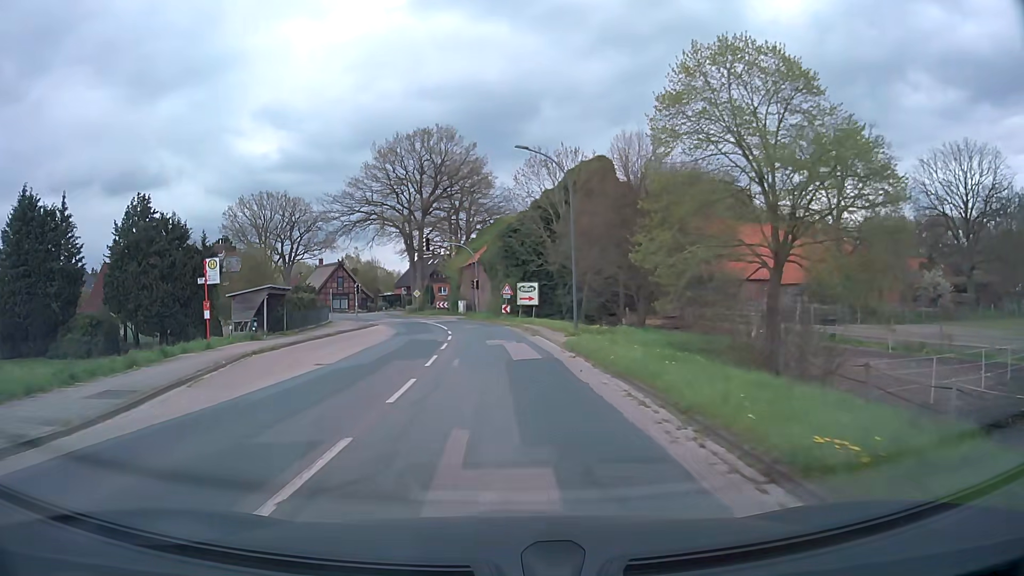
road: secondary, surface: asphalt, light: Day
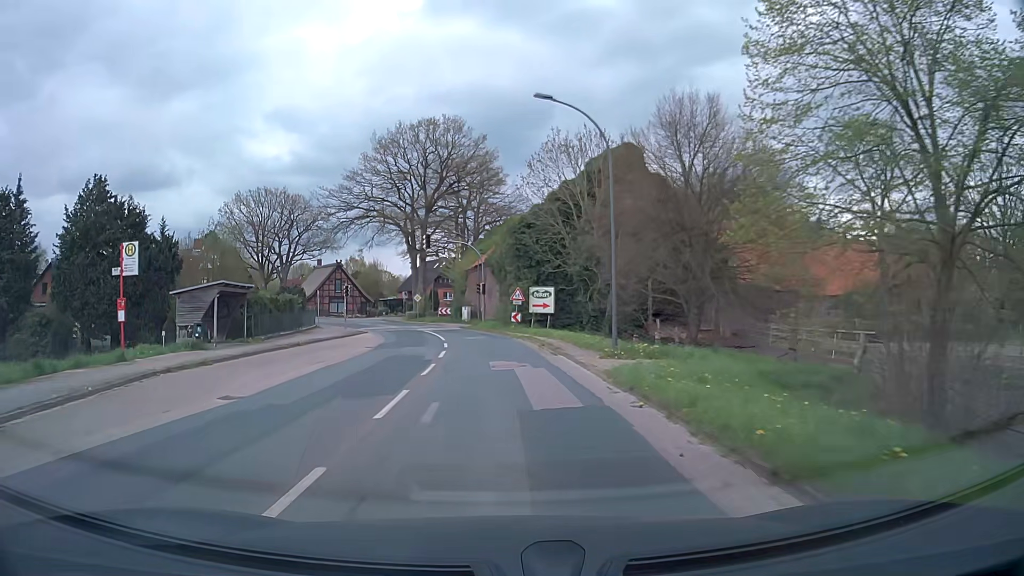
(-0.1, +7.1) m; -1°
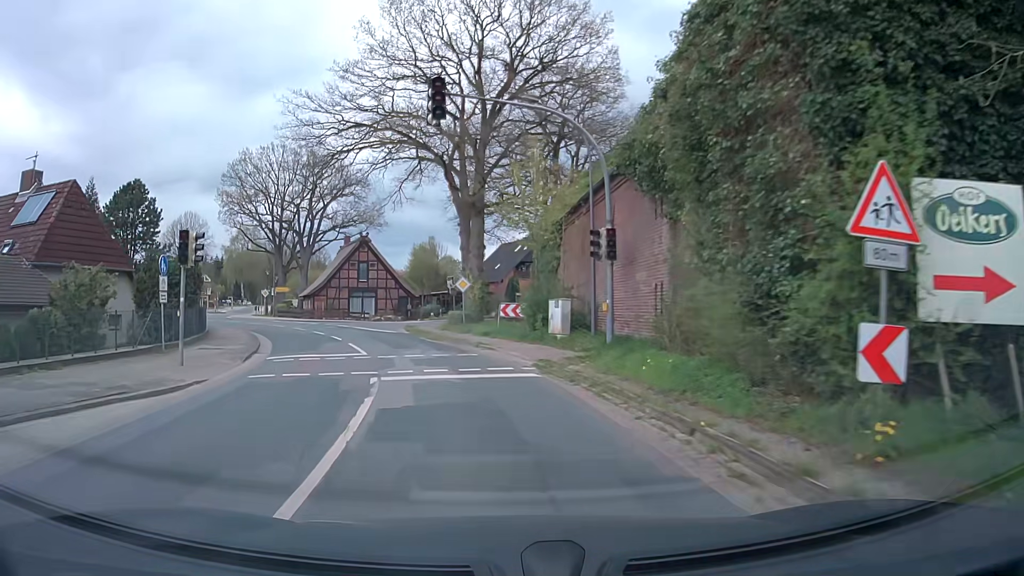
(-1.5, +34.7) m; -7°
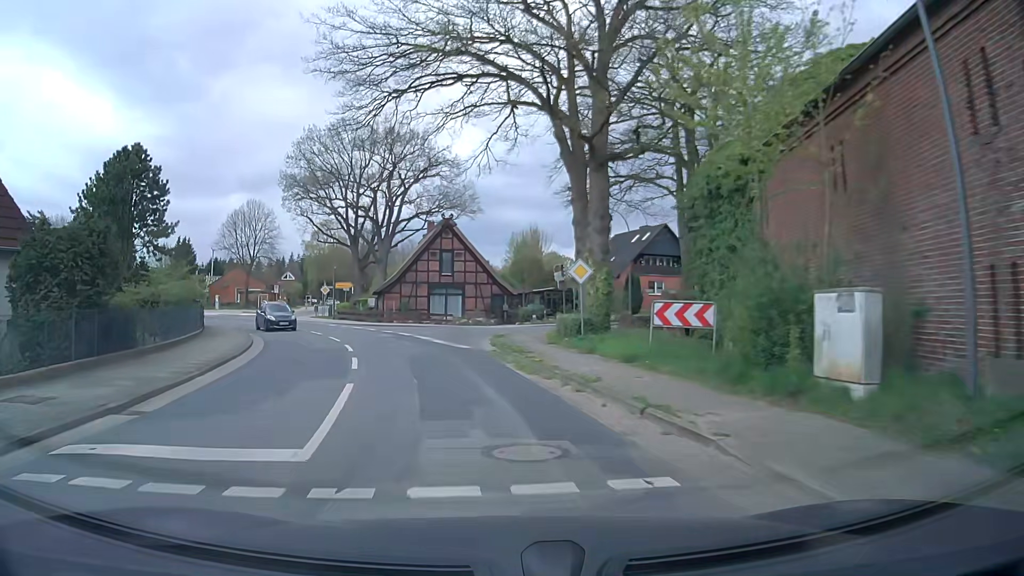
(-1.1, +13.4) m; -10°
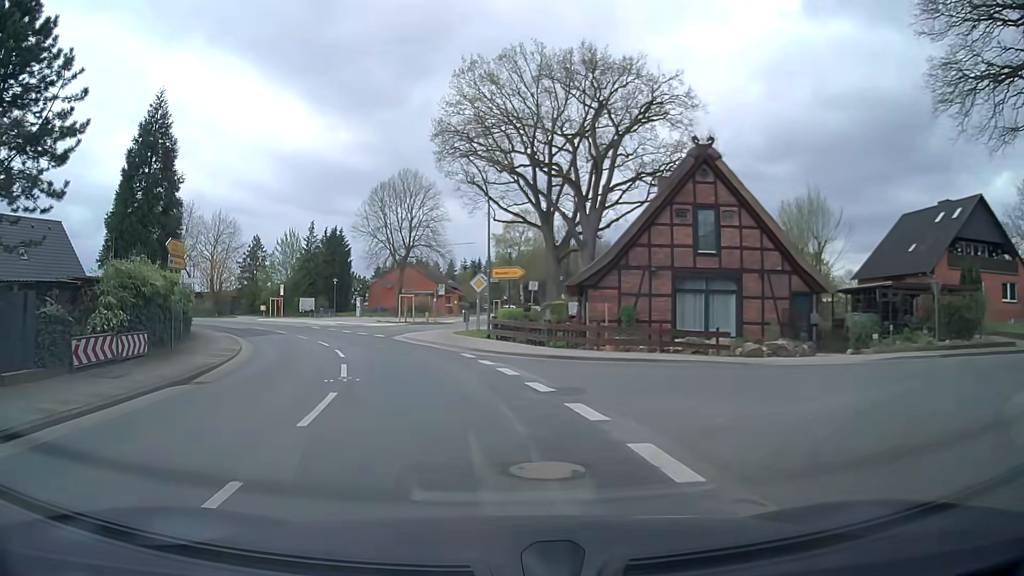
(-3.3, +25.1) m; -18°
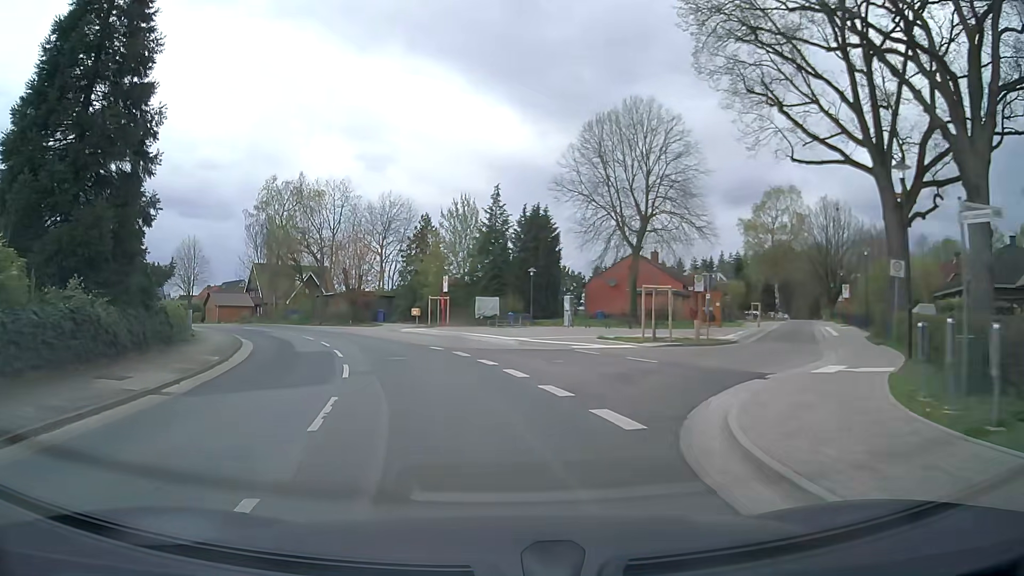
(-4.1, +24.5) m; -18°
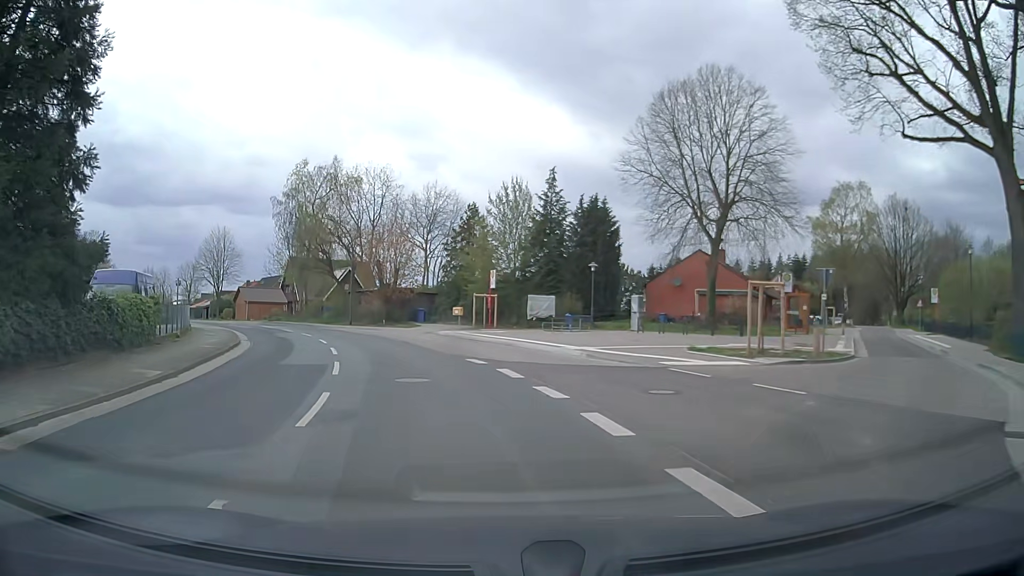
(-0.2, +6.3) m; -4°
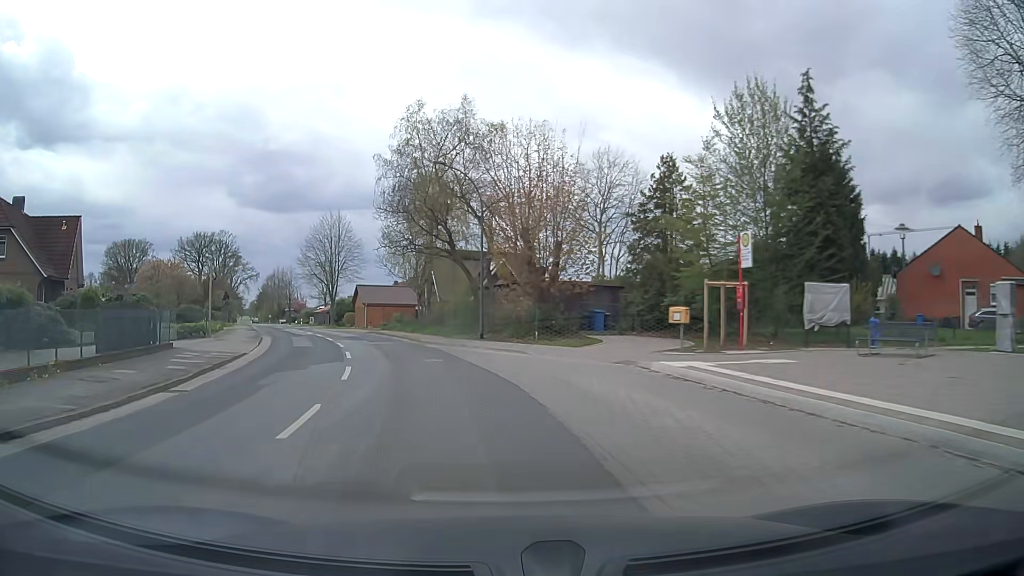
(-2.2, +18.9) m; -14°
(-1, +10) (-3, +20) (-6, +29) (-9, +39) (-13, +48) (-17, +57) (-21, +66) (-25, +76) (-29, +85) (-33, +94) m
